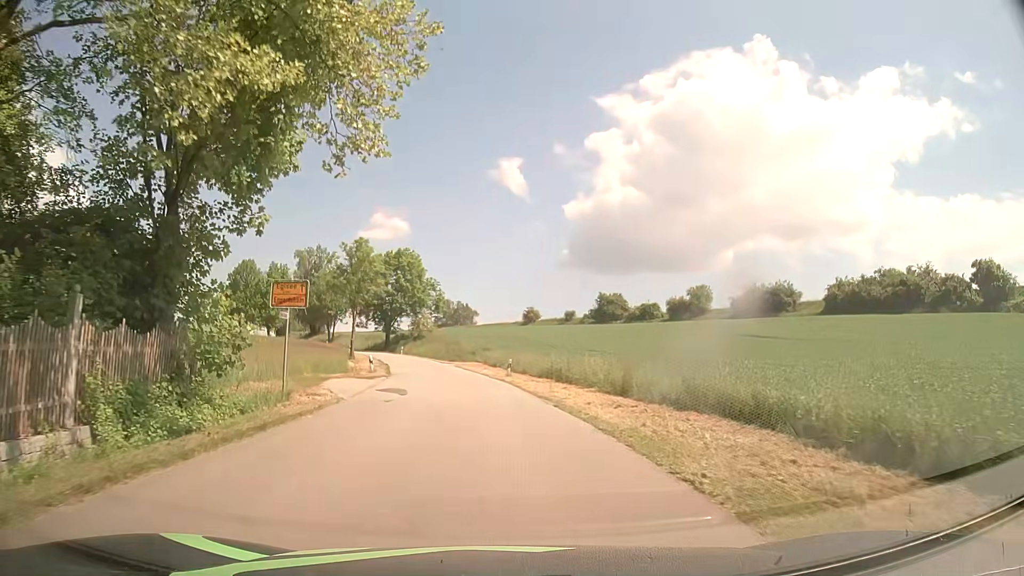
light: Day
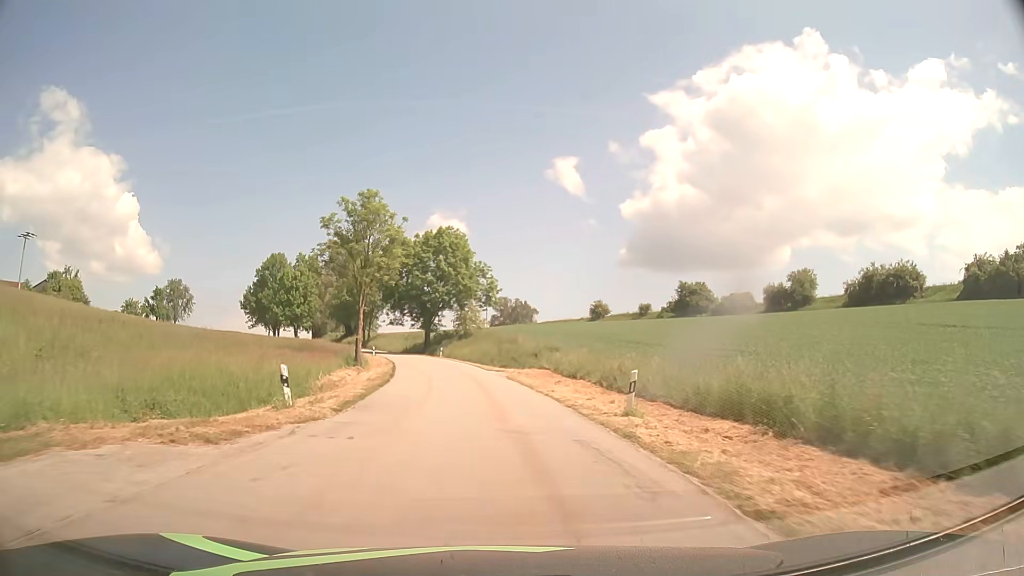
(-0.7, +22.1) m; -4°
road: tertiary
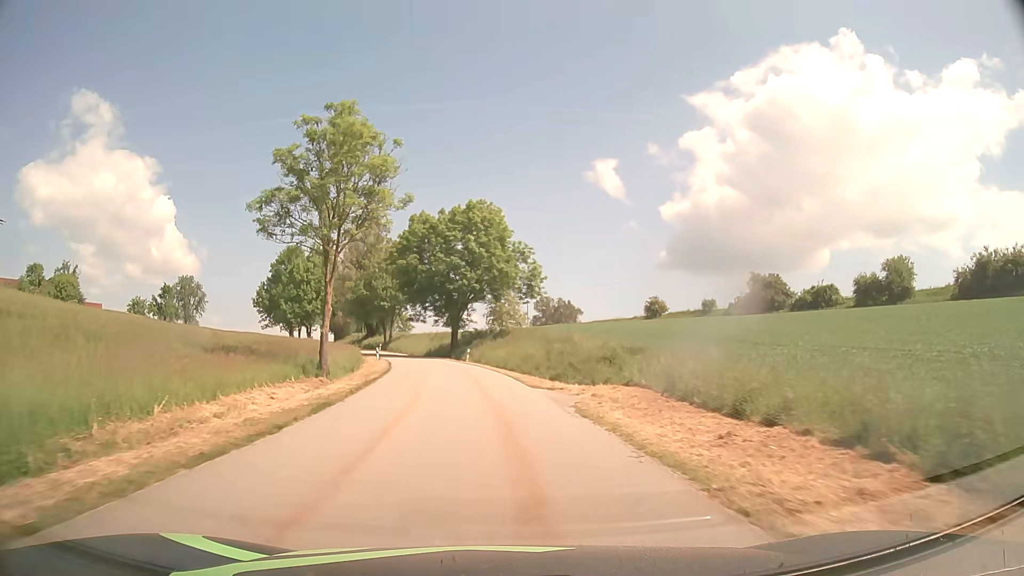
(-0.4, +18.2) m; -3°
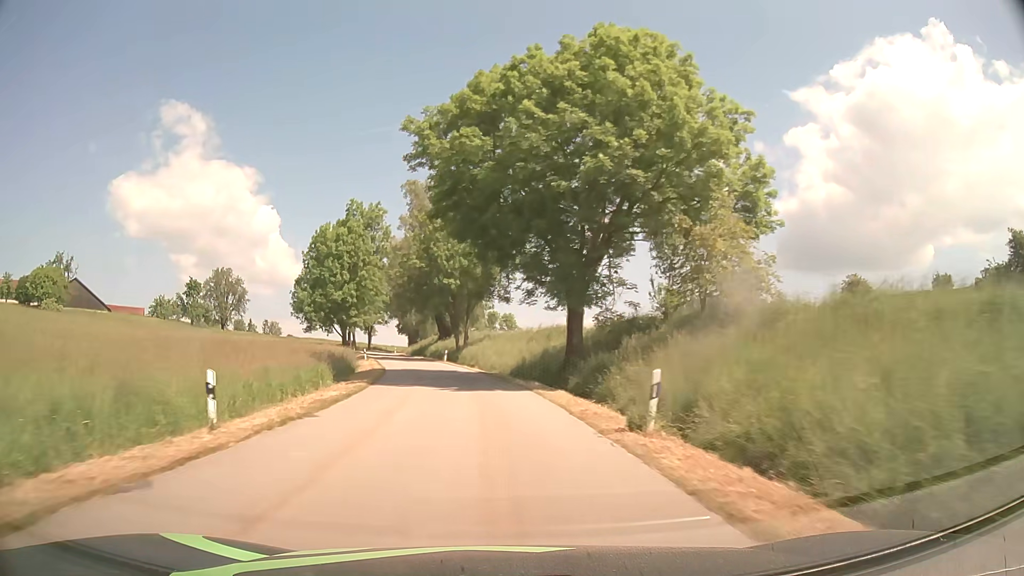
(-3.2, +42.9) m; -9°
(0, +10) (-1, +20) (-2, +30) (-3, +40) (-5, +50) (-7, +59) (-10, +69) (-13, +79) (-15, +88) (-18, +98) m
